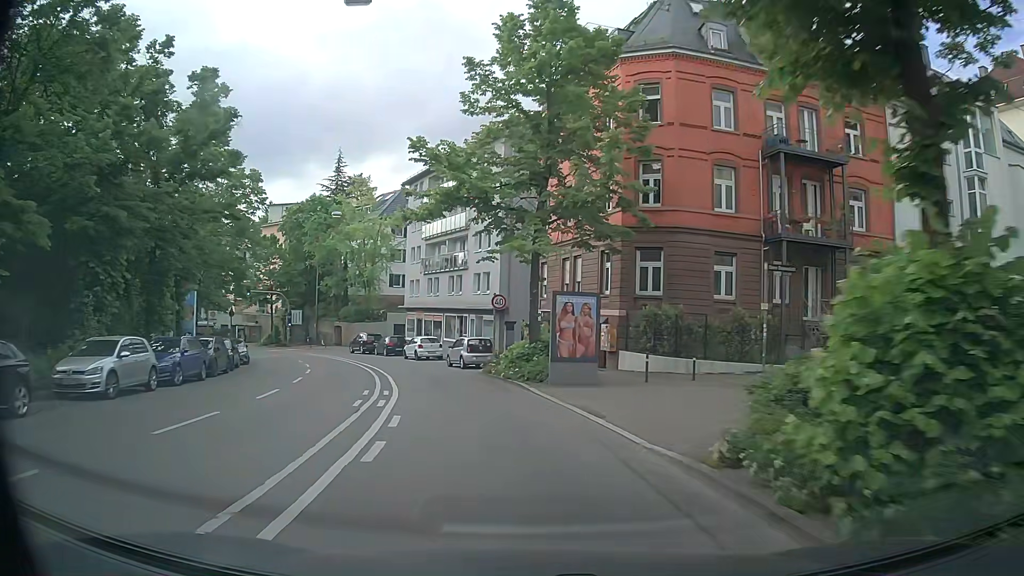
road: secondary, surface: asphalt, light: Day
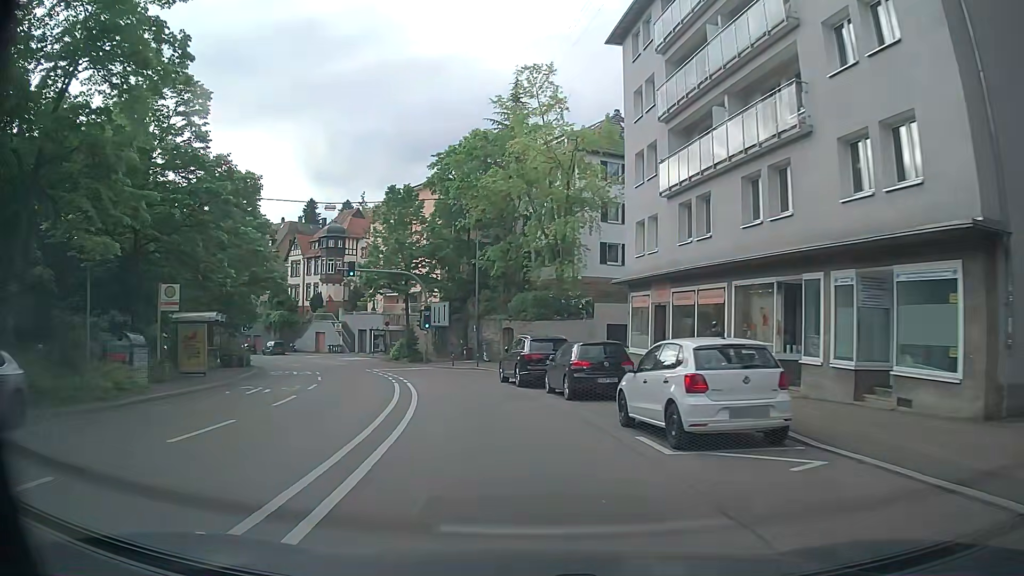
(-5.5, +31.5) m; -19°
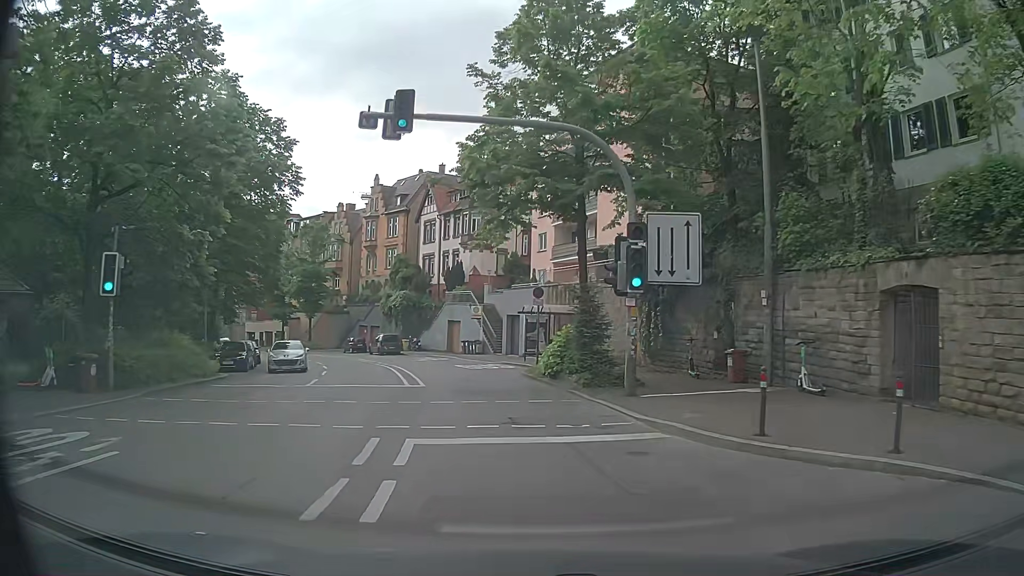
(-4.9, +29.8) m; -17°
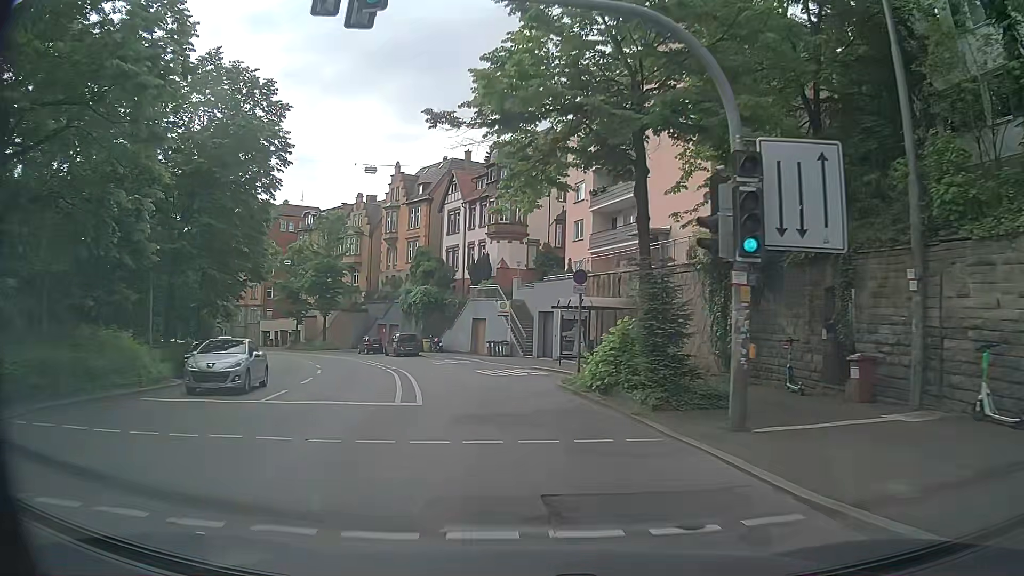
(-0.2, +5.9) m; -3°
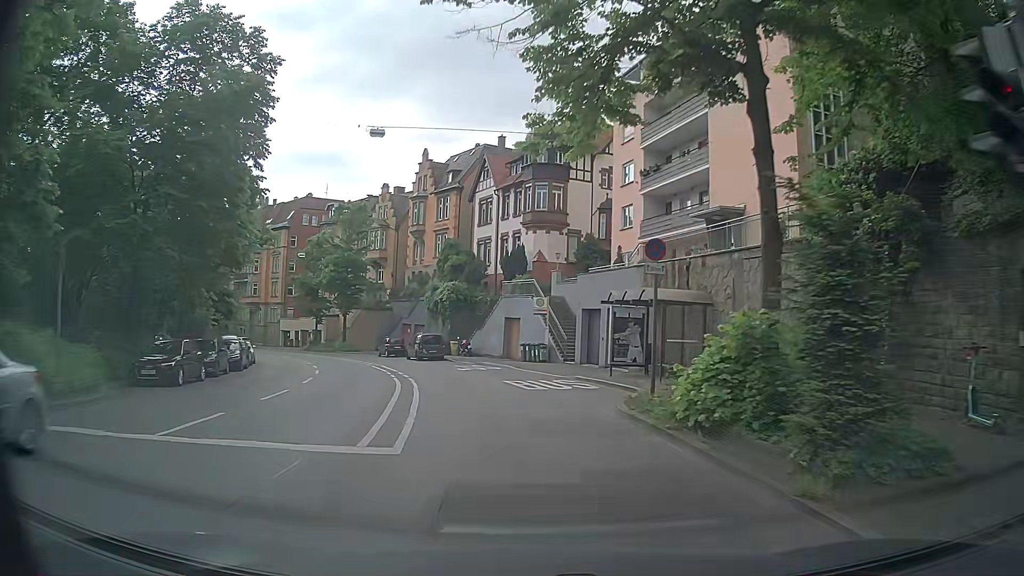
(-0.2, +5.9) m; -3°
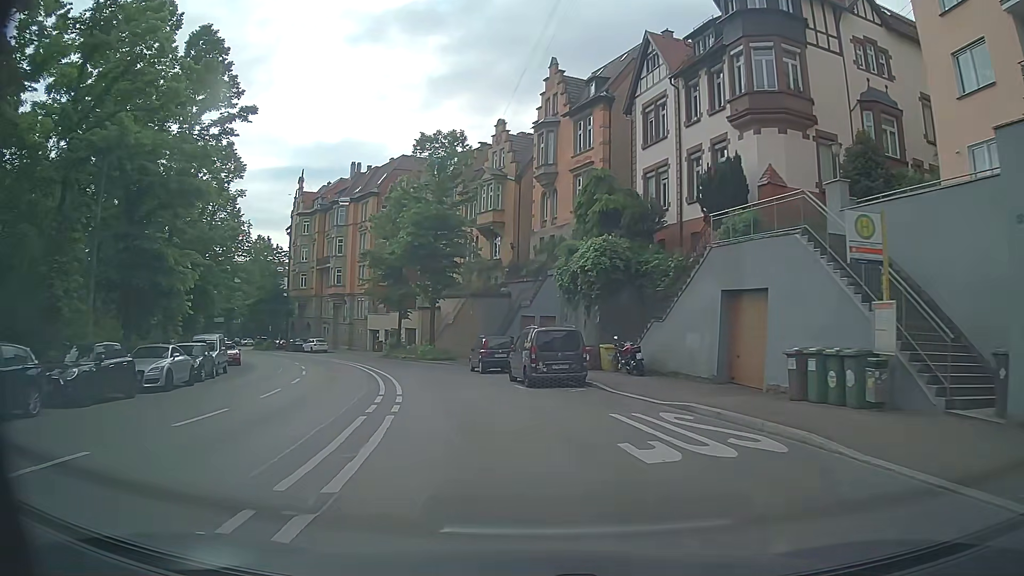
(-2.5, +23.7) m; -14°
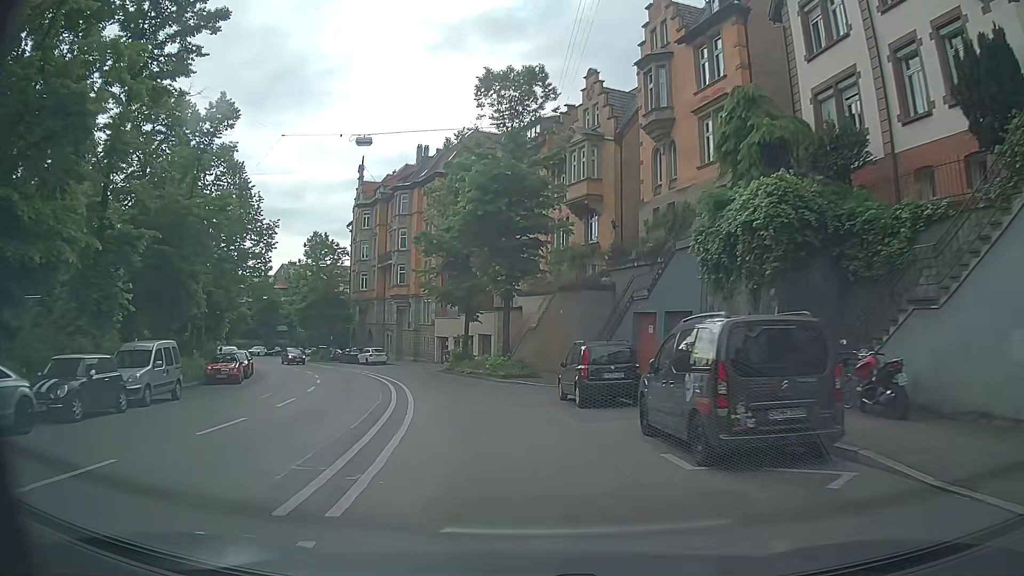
(-0.6, +12.1) m; -7°
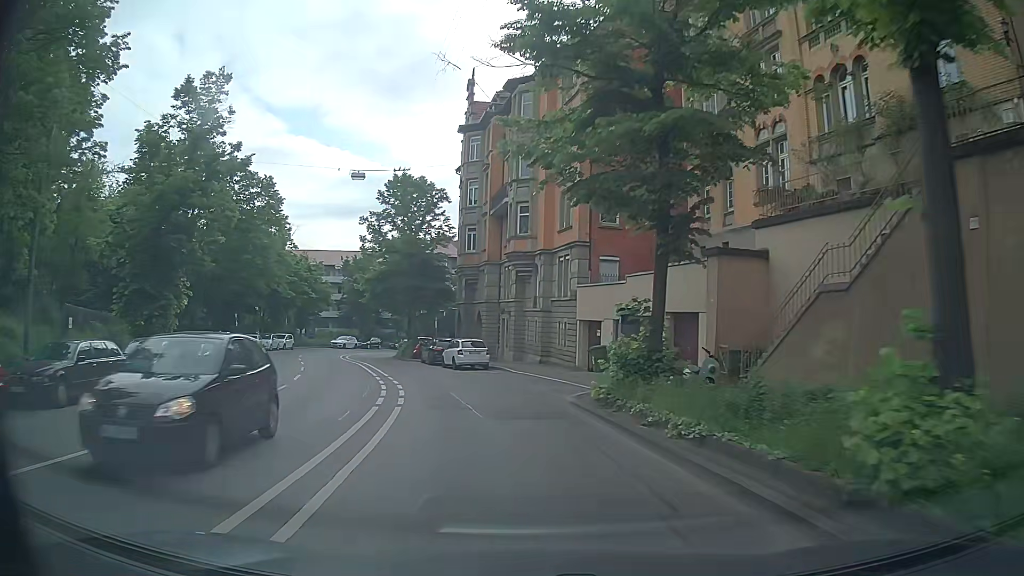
(-2.5, +24.9) m; -12°
(-1, +10) (-2, +20) (-5, +29) (-8, +39) (-11, +48) (-14, +58) (-14, +68) (-12, +78) (-9, +87) (-3, +96) m
